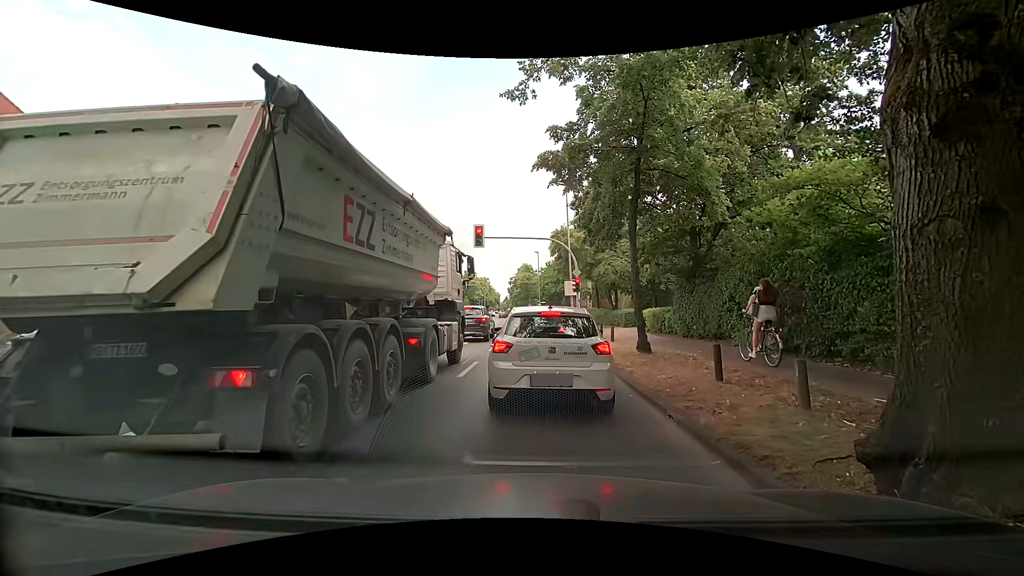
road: secondary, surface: asphalt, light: Day
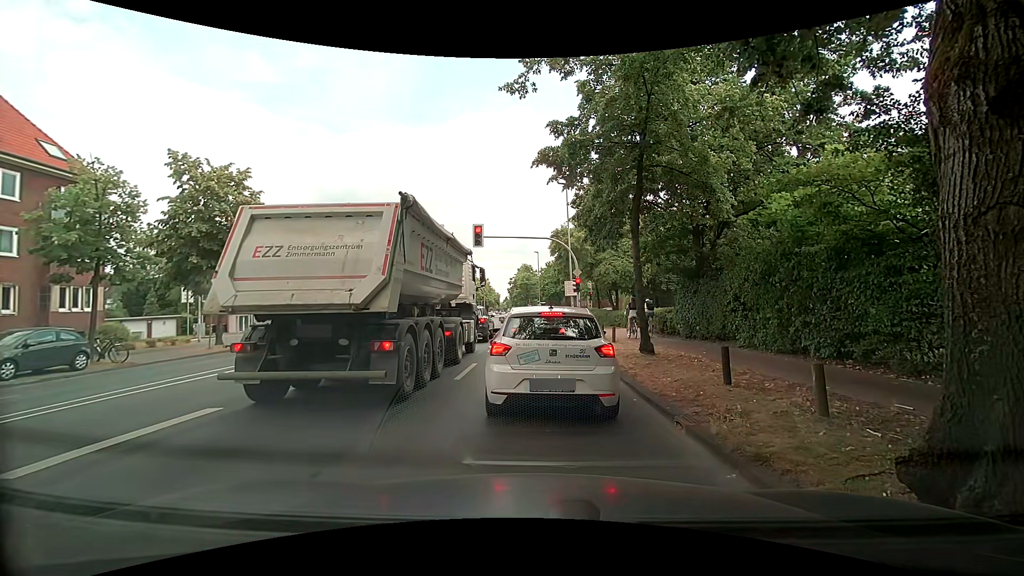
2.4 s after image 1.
(0.0, +0.4) m; 0°
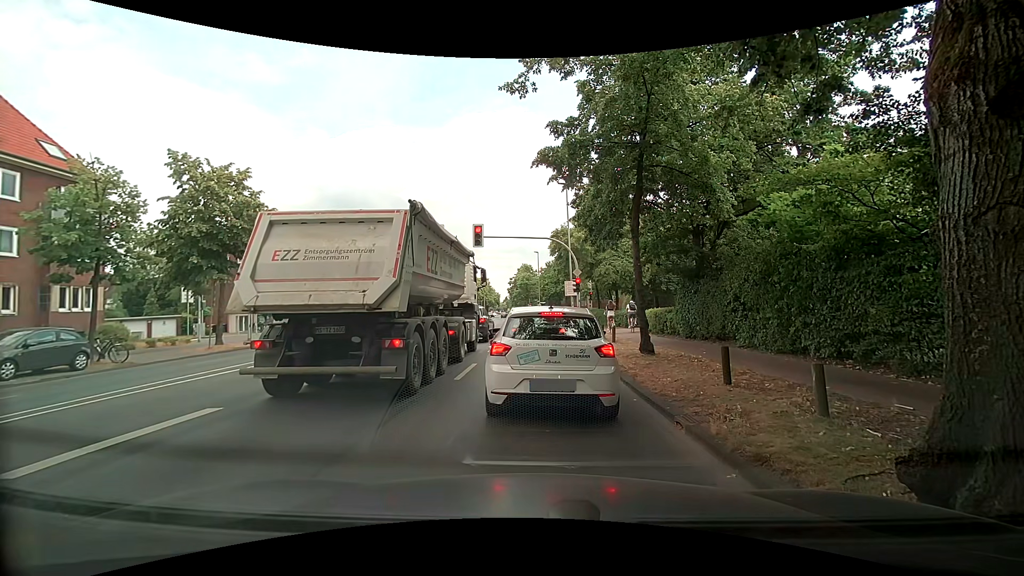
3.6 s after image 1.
(0.0, 0.0) m; 0°
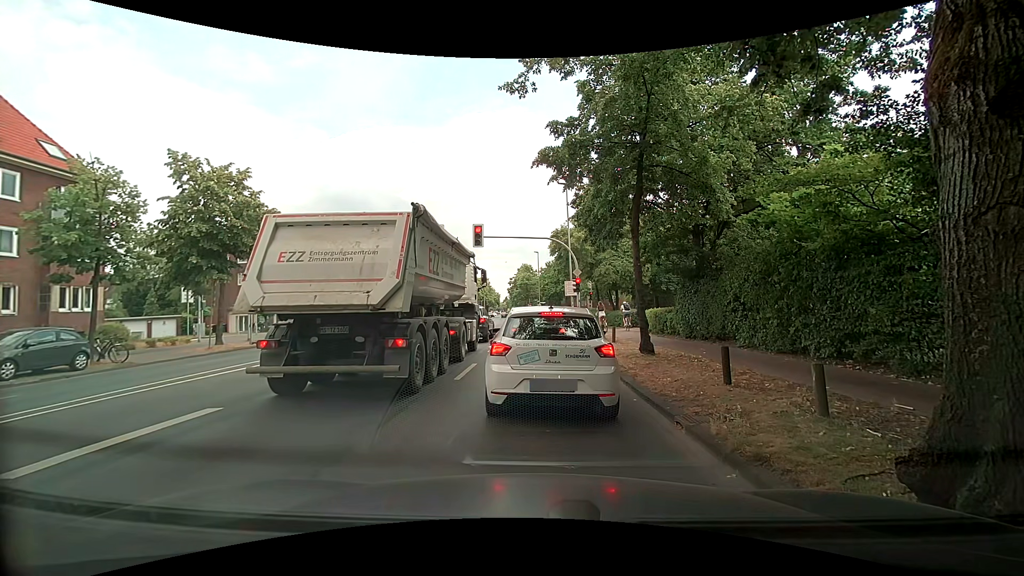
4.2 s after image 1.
(0.0, 0.0) m; 0°
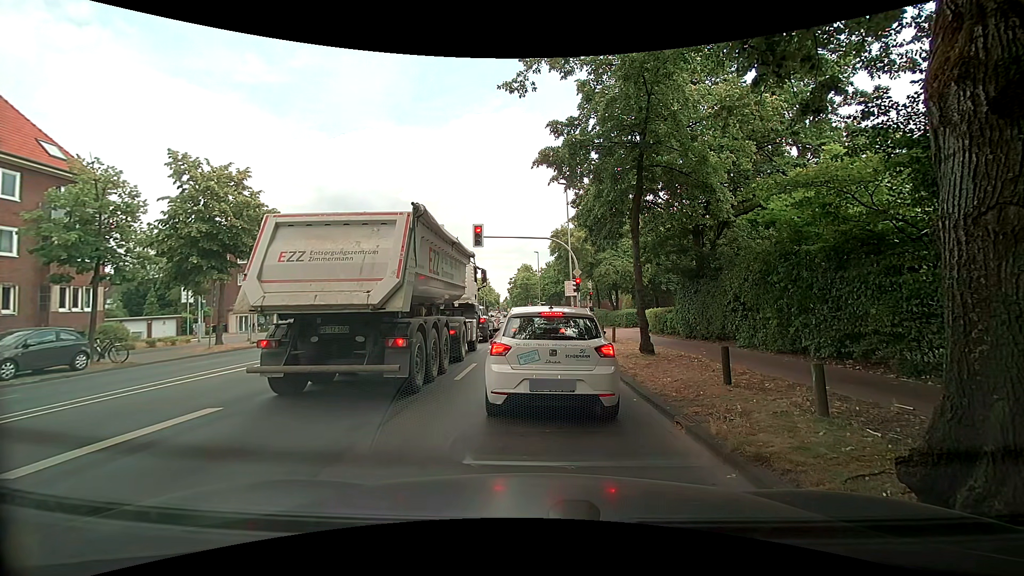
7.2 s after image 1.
(0.0, 0.0) m; 0°
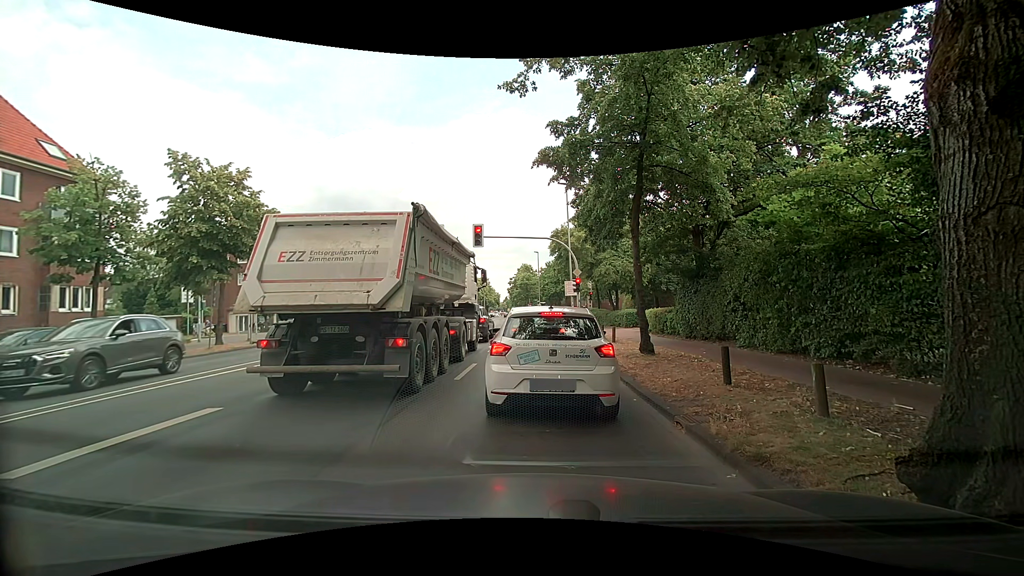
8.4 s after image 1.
(0.0, 0.0) m; 0°
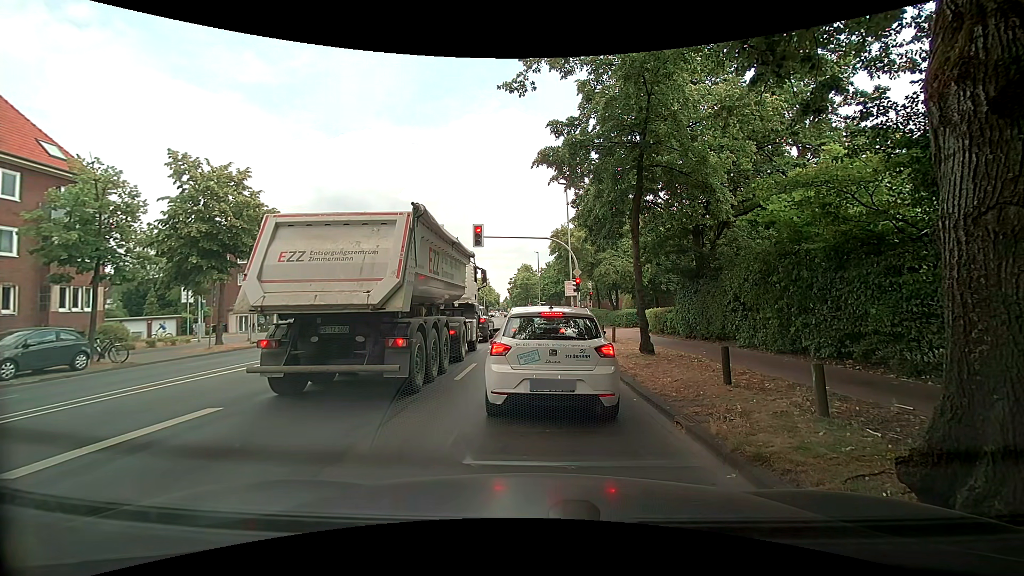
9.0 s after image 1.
(0.0, 0.0) m; 0°
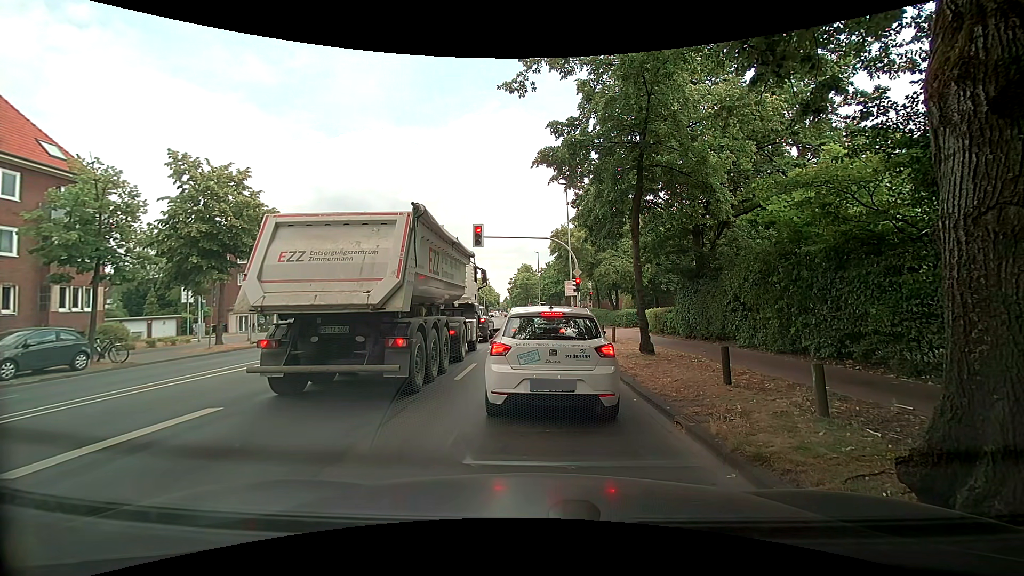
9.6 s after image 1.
(0.0, 0.0) m; 0°
(0, +10) (0, +20) (0, +30) (0, +40) (0, +50) (0, +60) (-1, +70) (-2, +80) (-2, +90) (-3, +100) m
